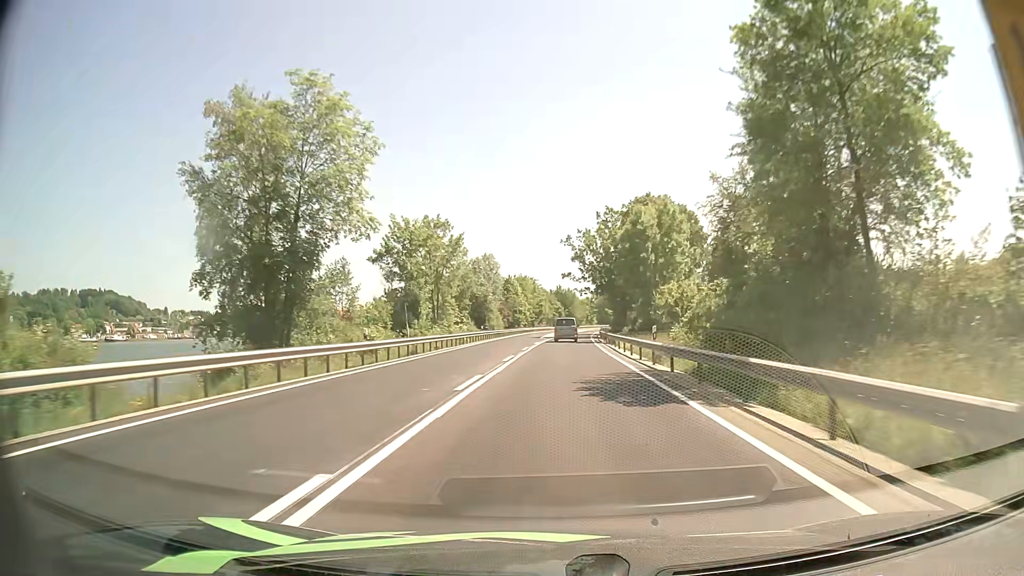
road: primary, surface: asphalt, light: Day
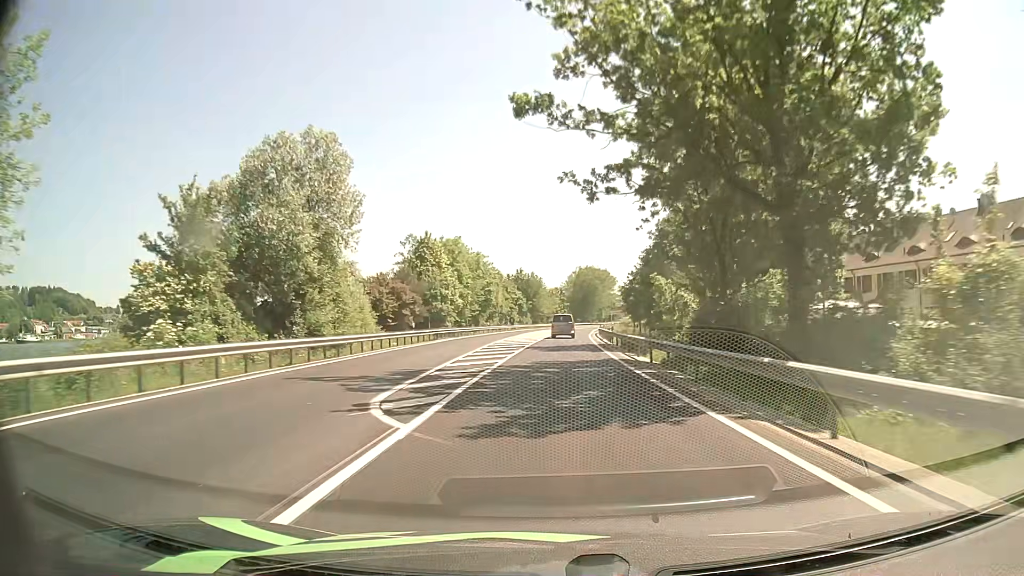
(+1.3, +60.2) m; +3°
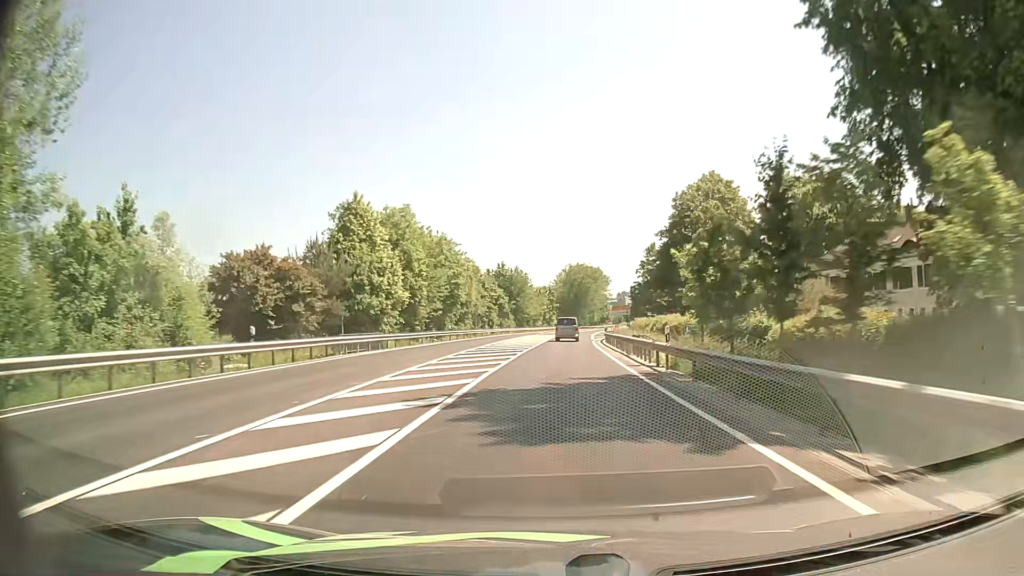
(+0.2, +23.9) m; +1°
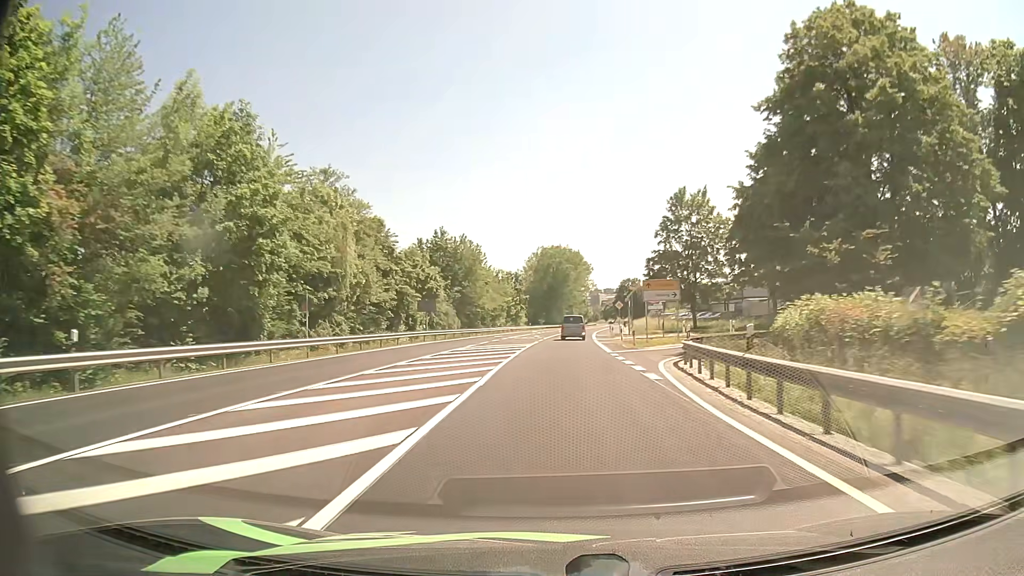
(+1.0, +48.4) m; +3°
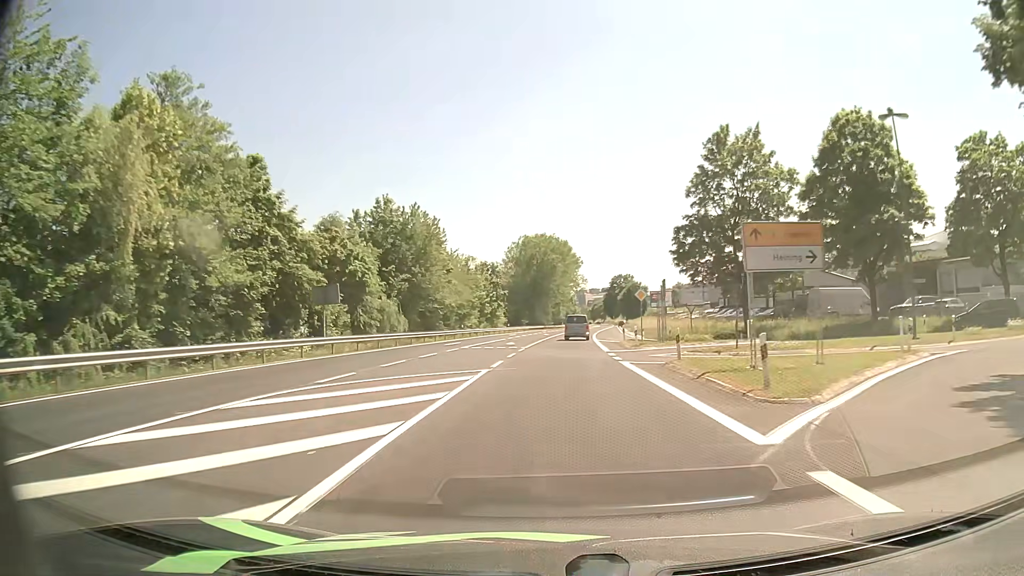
(+0.2, +24.1) m; +1°
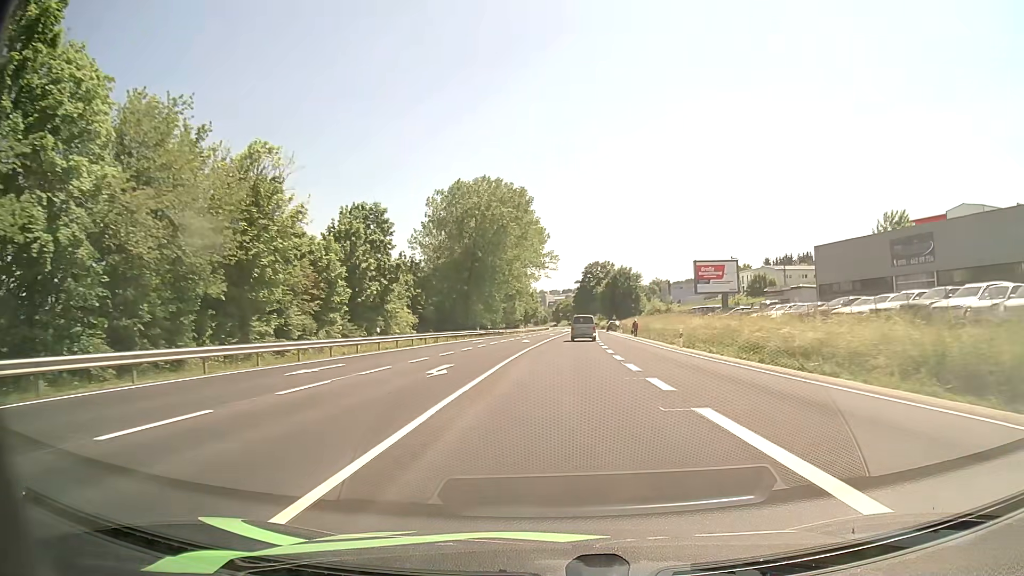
(+1.6, +60.3) m; +3°
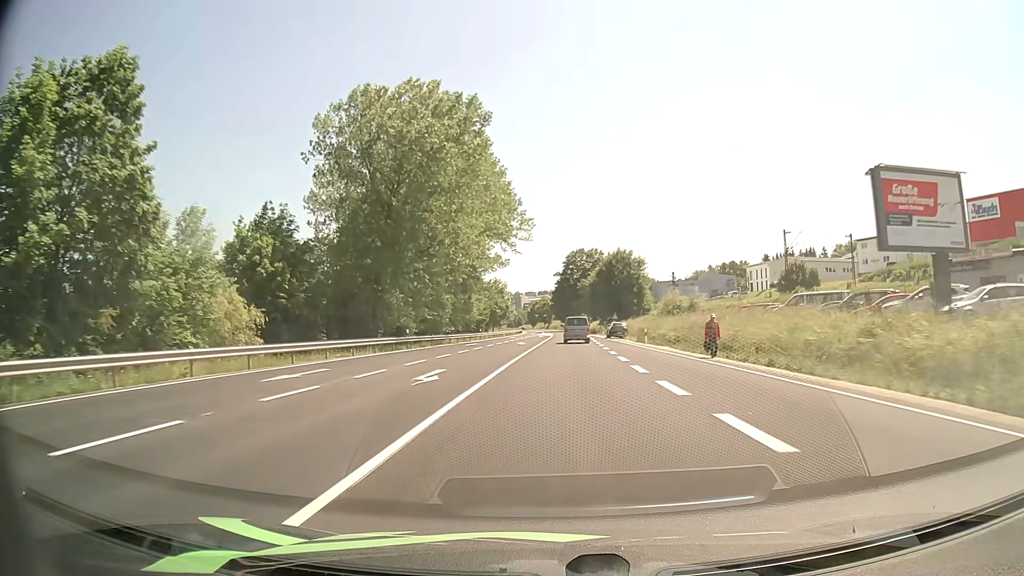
(+0.6, +36.9) m; +2°
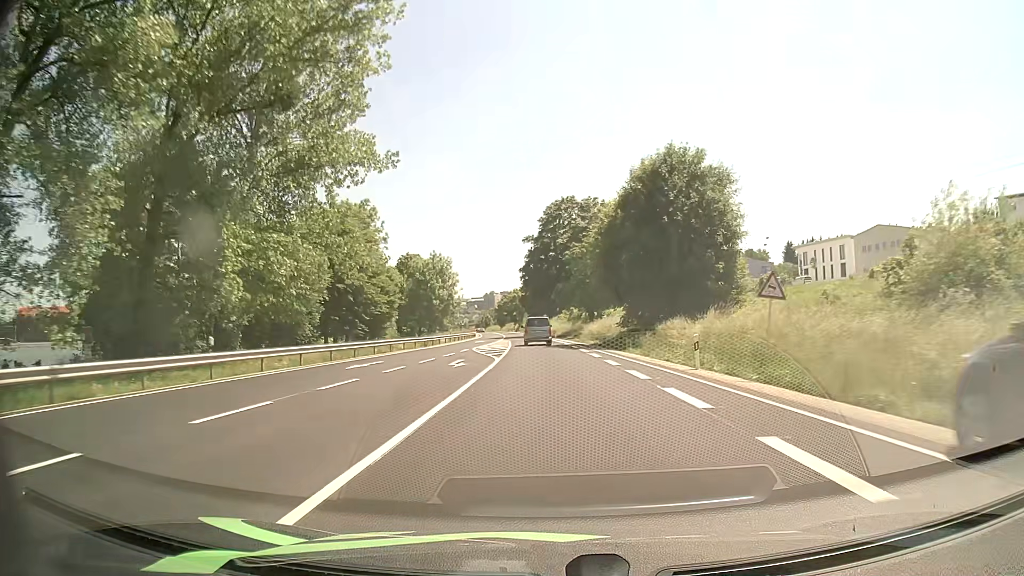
(+1.6, +62.6) m; +2°
(0, +10) (0, +20) (0, +30) (0, +40) (-1, +50) (-1, +60) (-2, +70) (-2, +80) (-3, +90) (-4, +100) m
